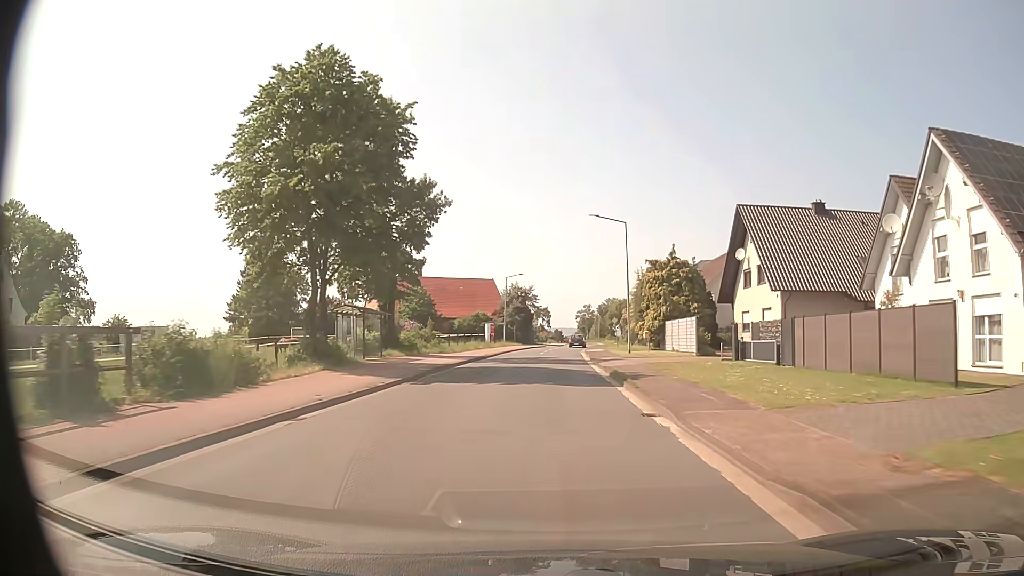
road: tertiary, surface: asphalt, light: Day
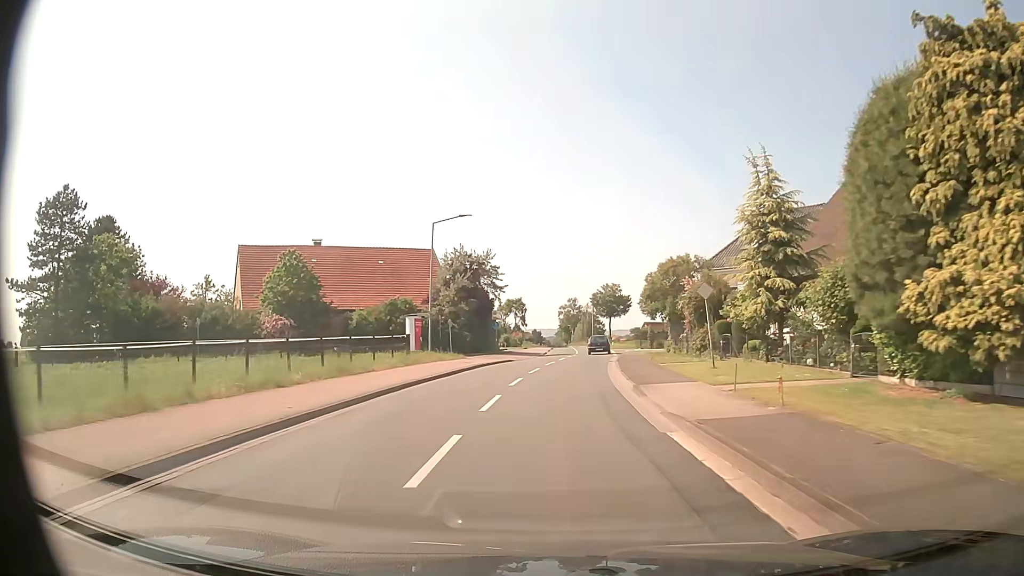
(+0.6, +41.0) m; +1°
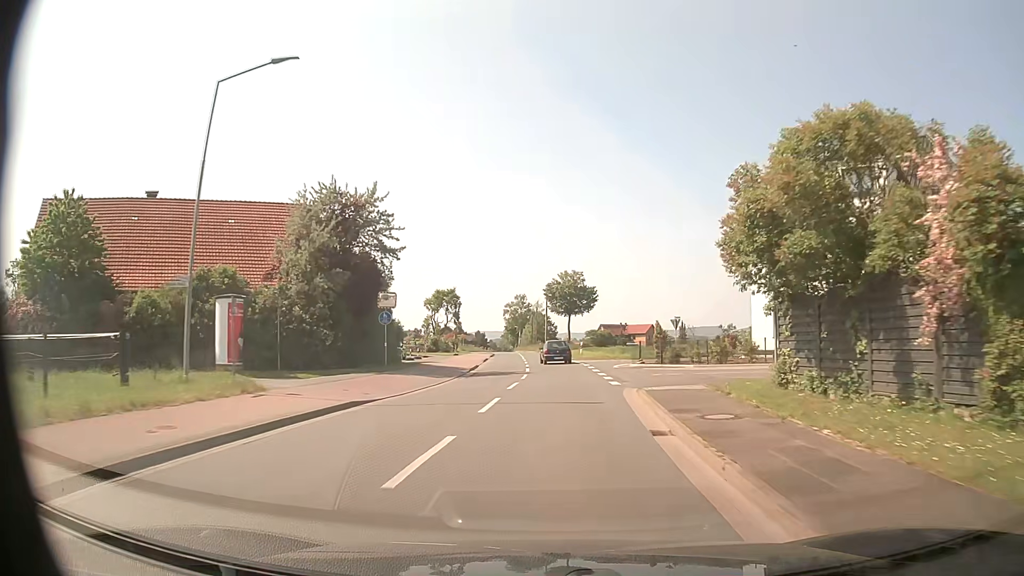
(+0.9, +24.4) m; +5°
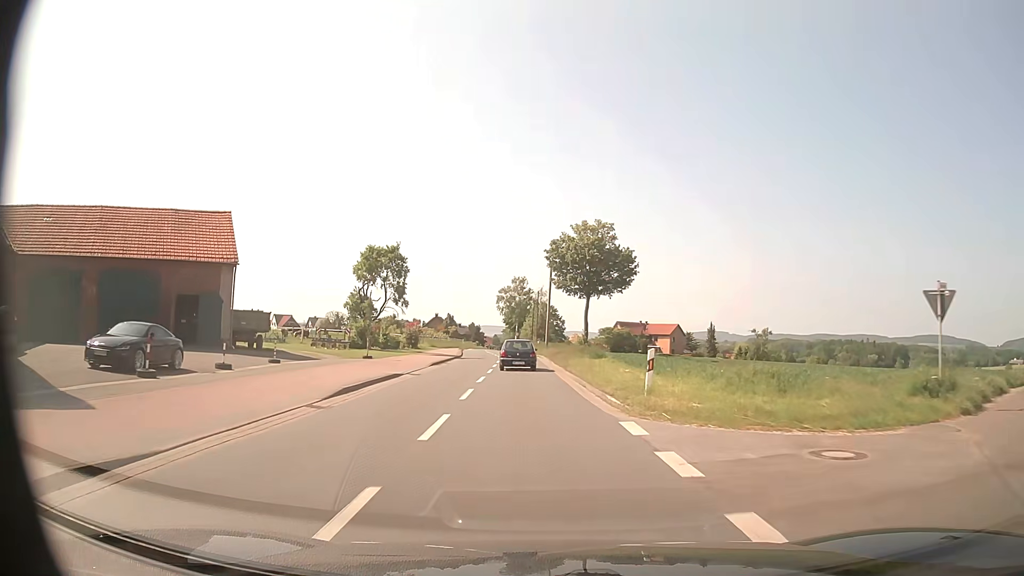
(+0.5, +33.4) m; -1°
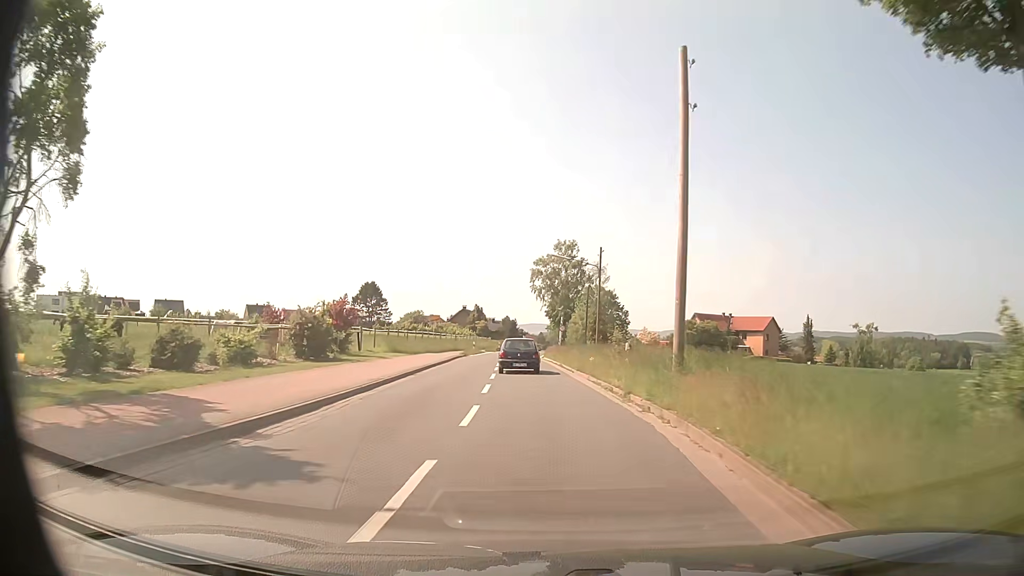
(-1.5, +41.6) m; -4°
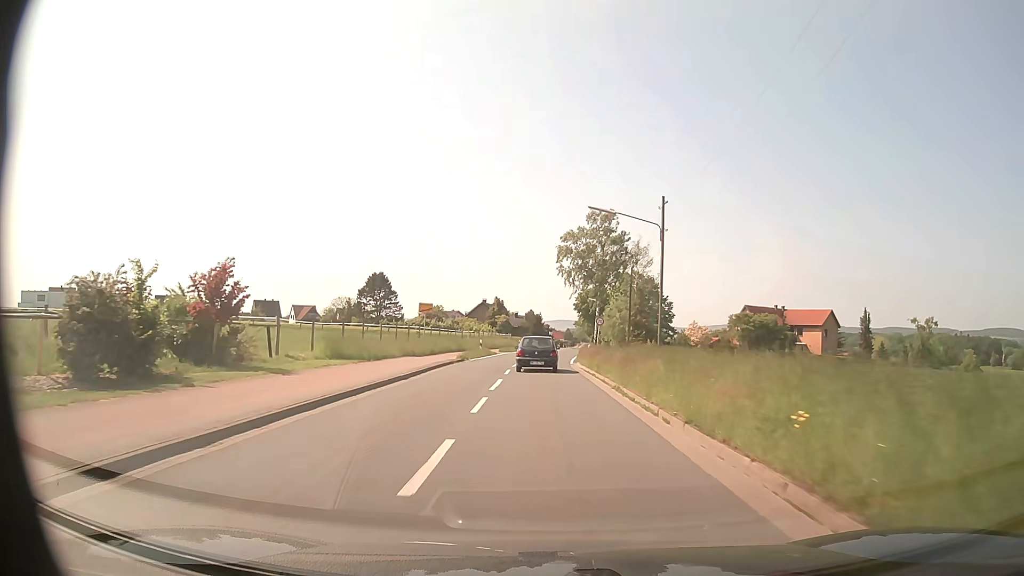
(-0.3, +16.8) m; -2°
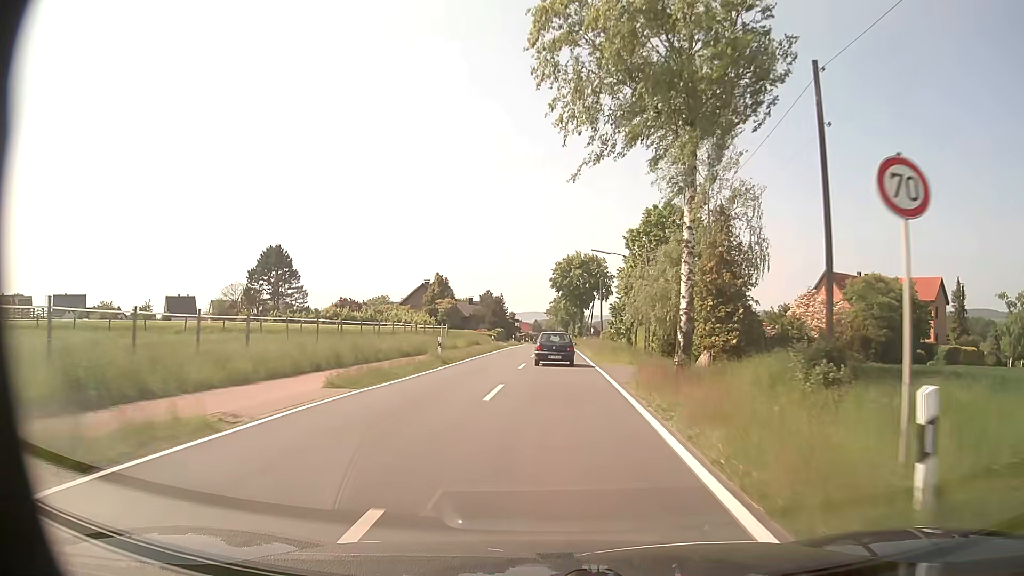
(+0.4, +43.6) m; +3°
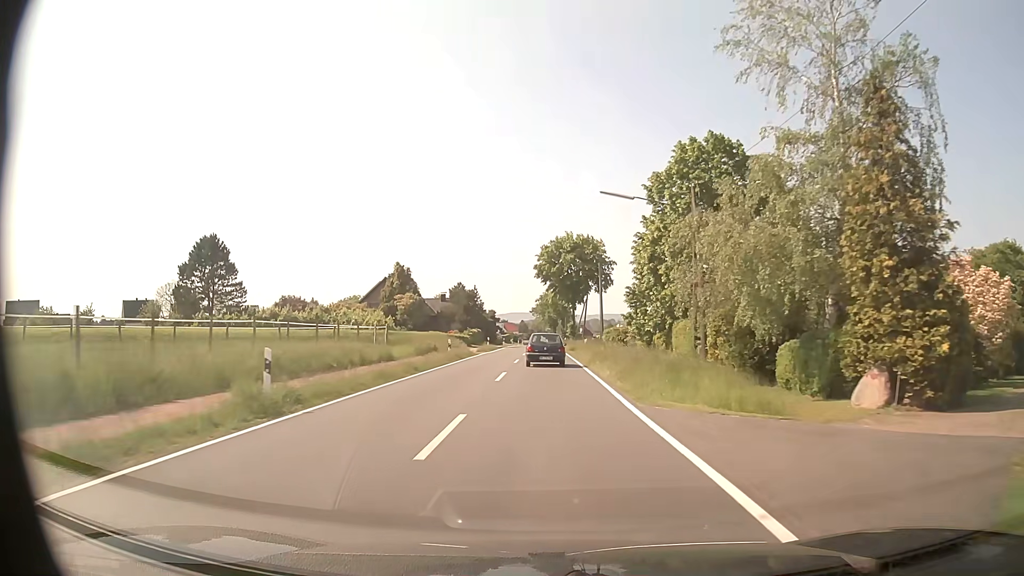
(+0.2, +17.8) m; +1°
(0, +10) (0, +20) (0, +30) (0, +40) (0, +50) (0, +60) (0, +70) (0, +80) (0, +90) (0, +100) m
